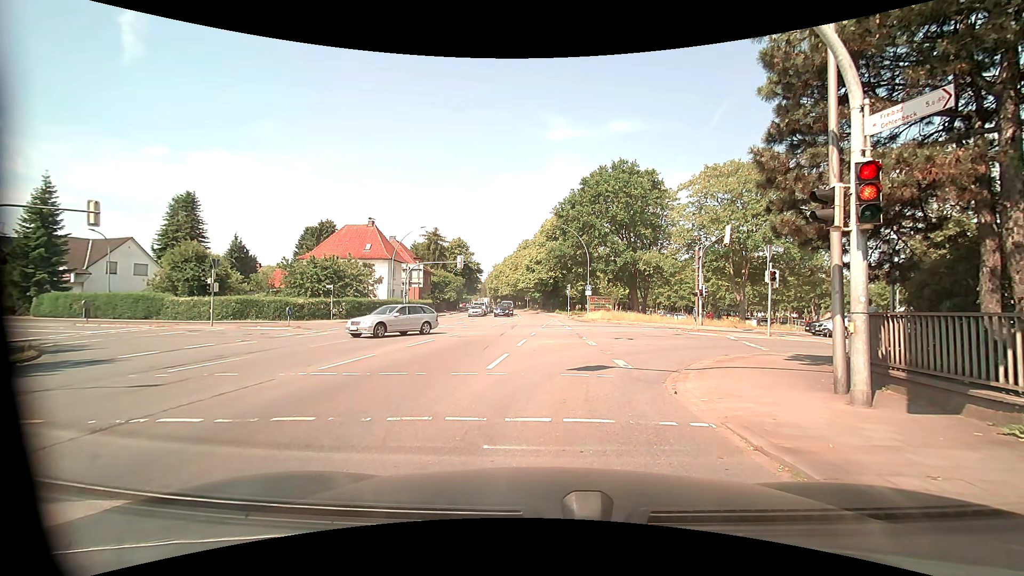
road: primary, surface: asphalt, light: Day
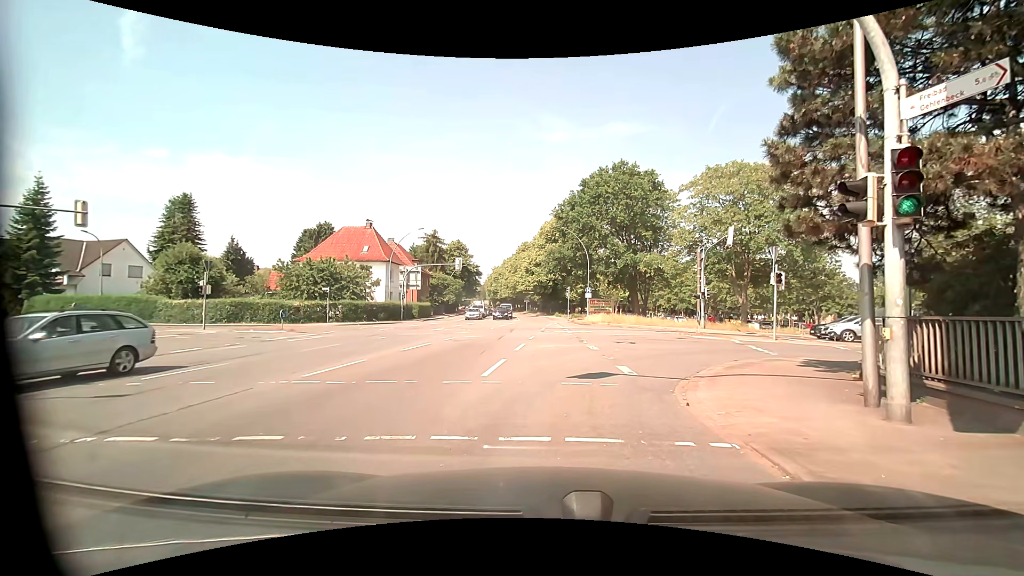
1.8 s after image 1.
(0.0, +0.7) m; 0°
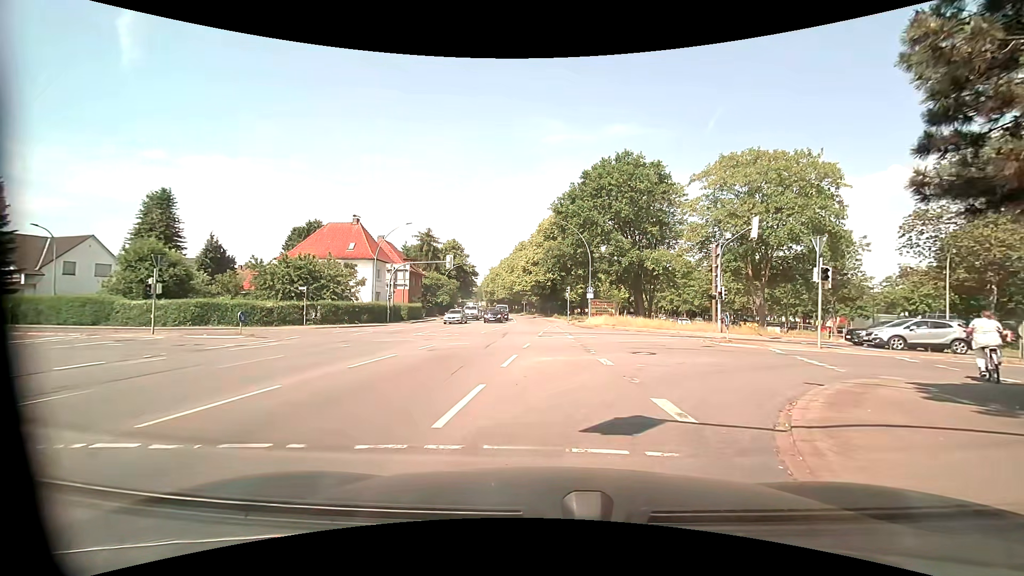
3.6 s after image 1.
(+0.2, +4.4) m; 0°
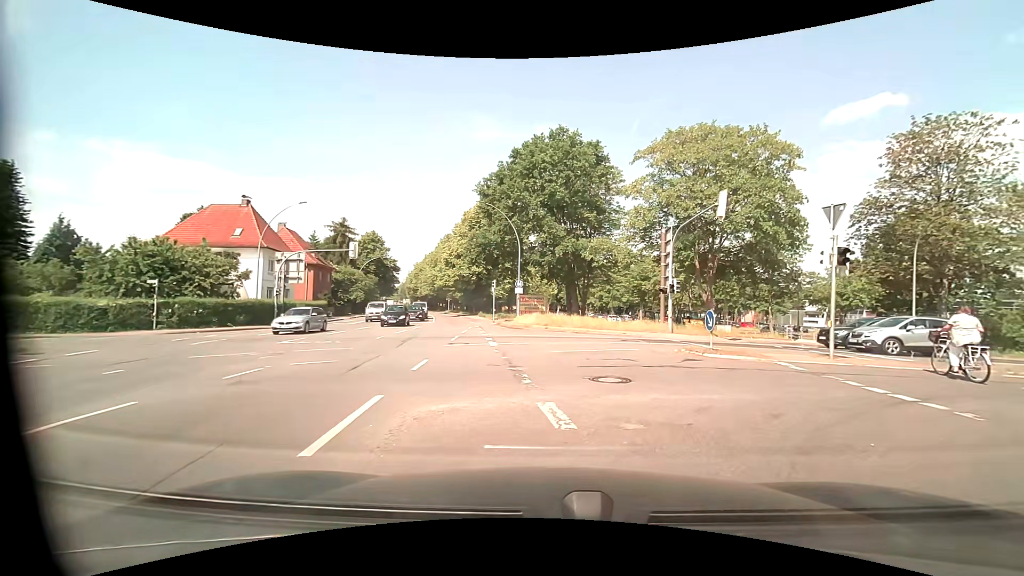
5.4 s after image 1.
(+0.4, +7.1) m; +10°
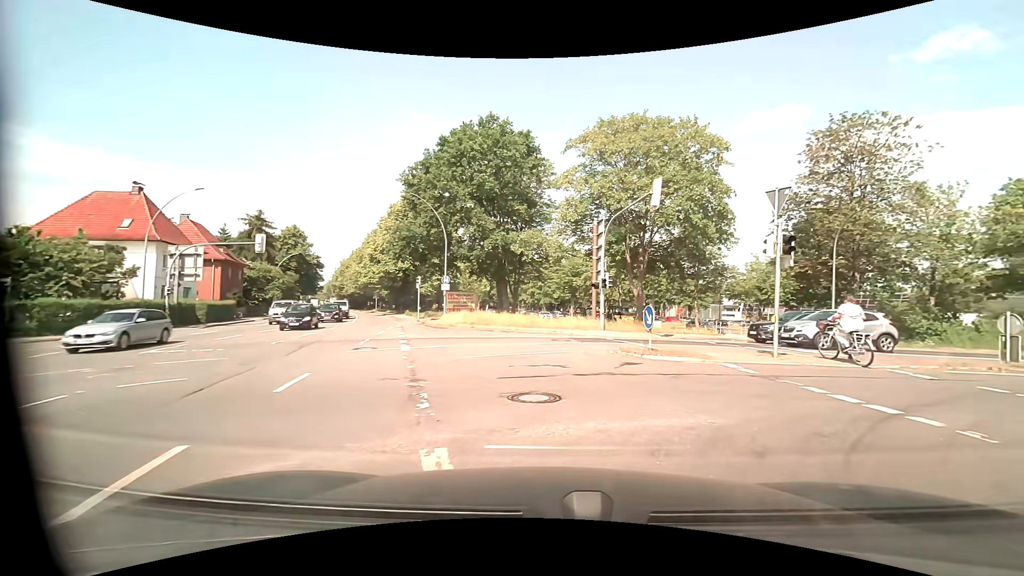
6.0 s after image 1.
(+0.2, +2.3) m; +7°
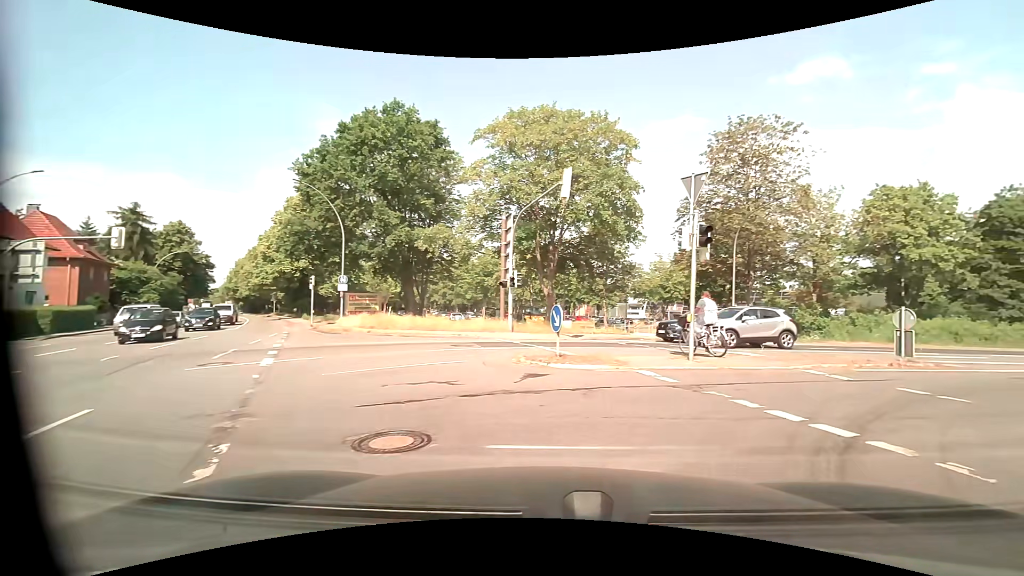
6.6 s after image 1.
(+0.2, +2.2) m; +10°
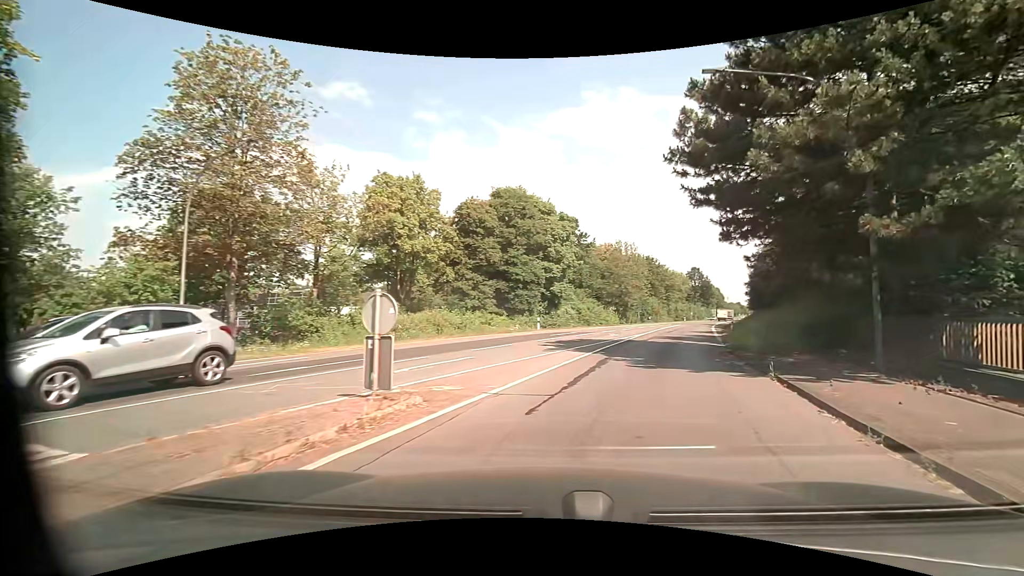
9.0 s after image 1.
(+4.8, +9.8) m; +50°
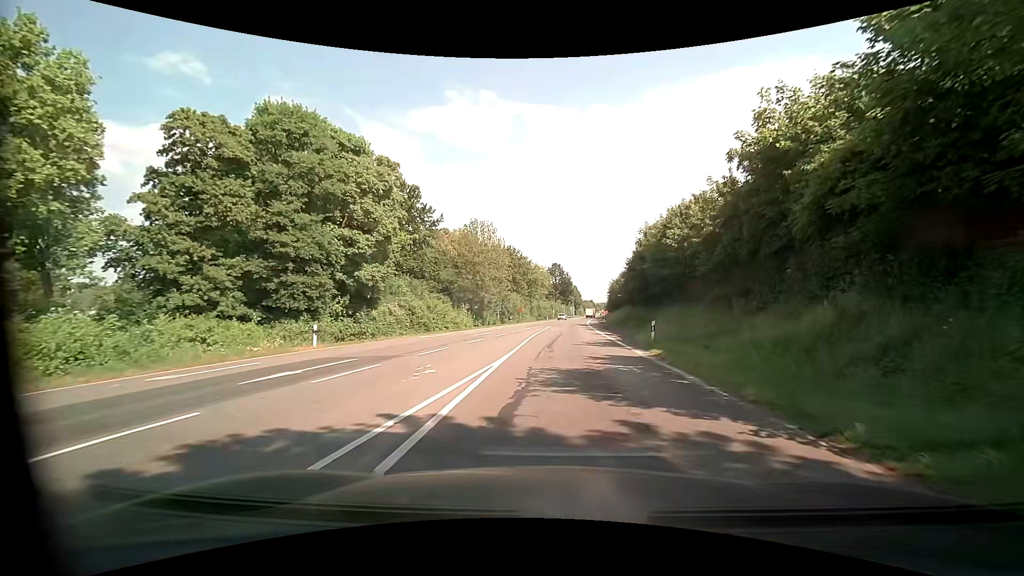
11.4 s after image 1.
(+3.3, +19.3) m; +16°
(0, +10) (+1, +20) (+1, +30) (+2, +40) (+2, +50) (+3, +60) (+4, +70) (+4, +80) (+5, +90) (+6, +100) m
